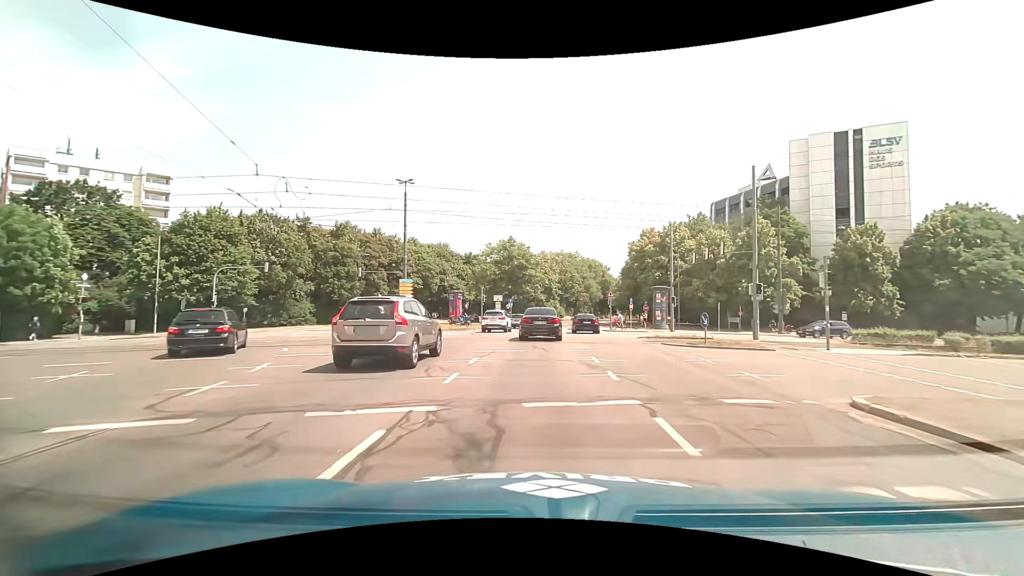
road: primary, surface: asphalt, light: Day
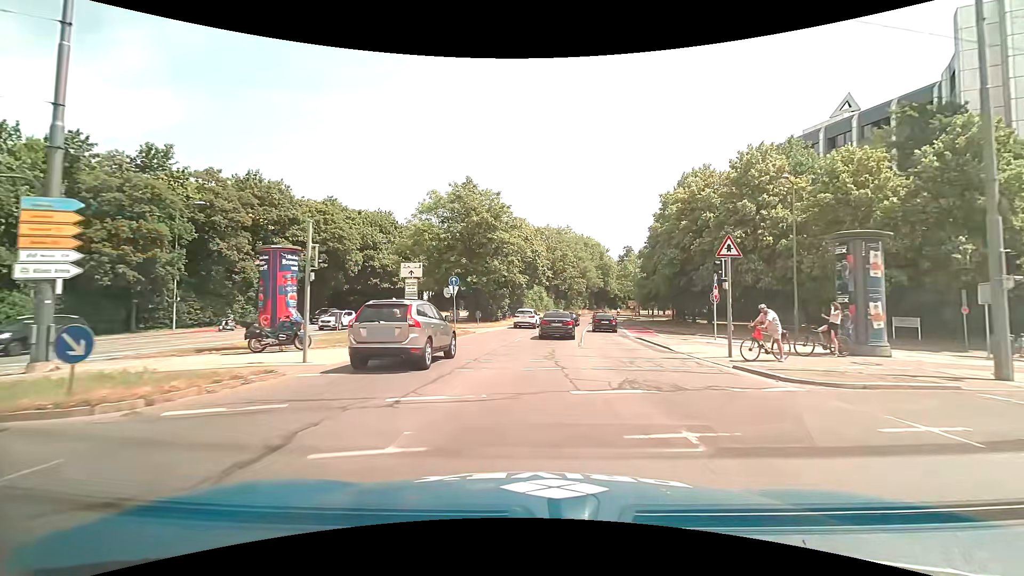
(+0.9, +34.3) m; +3°
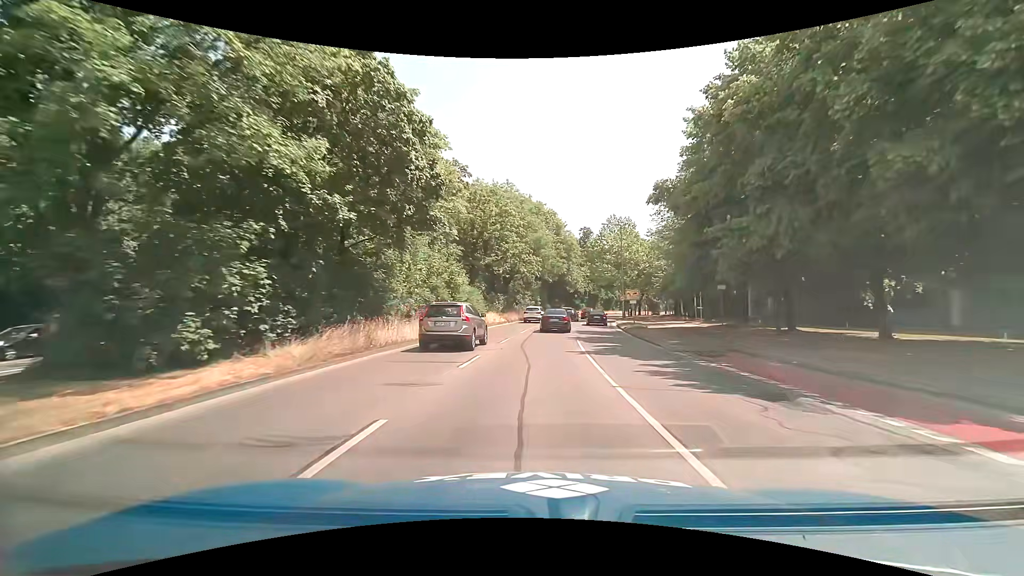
(+2.1, +38.2) m; +6°
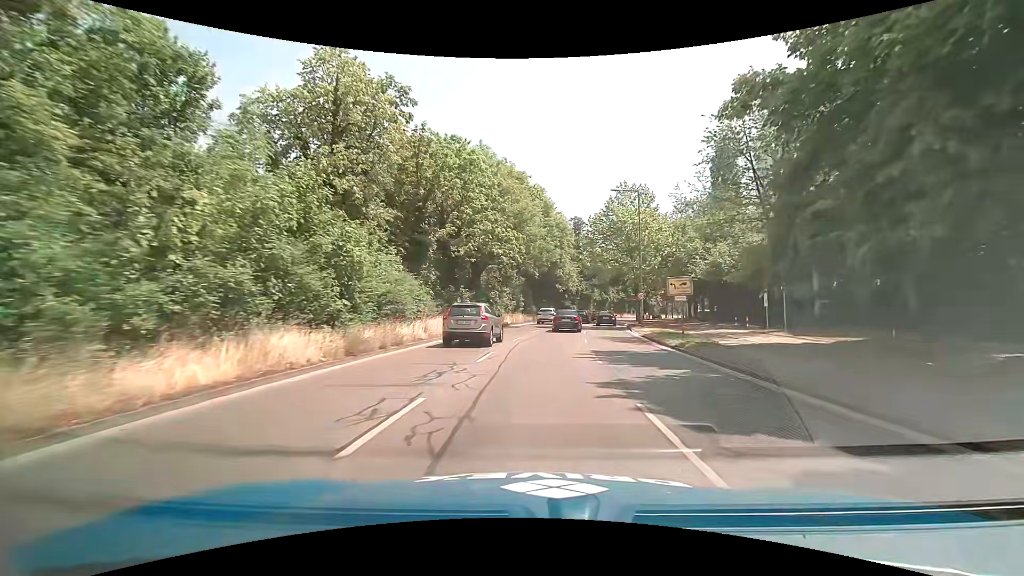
(+0.3, +16.5) m; +2°
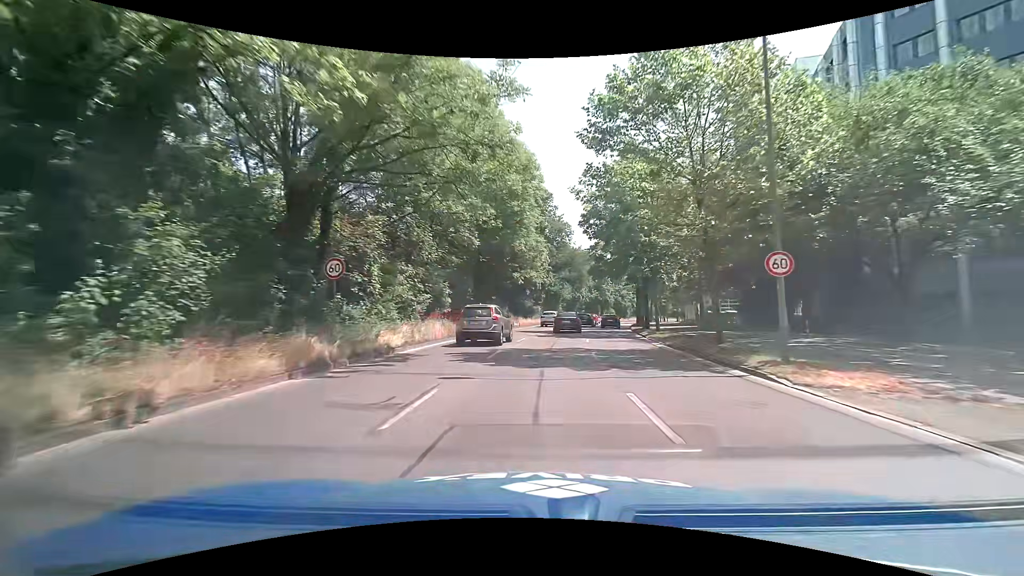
(+0.9, +25.7) m; +5°
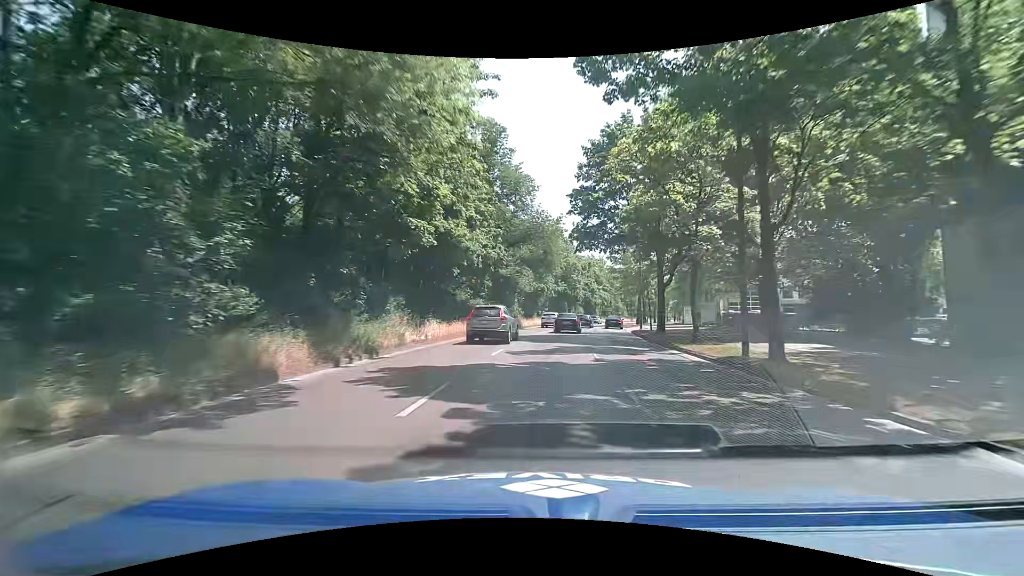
(+1.2, +25.8) m; +5°
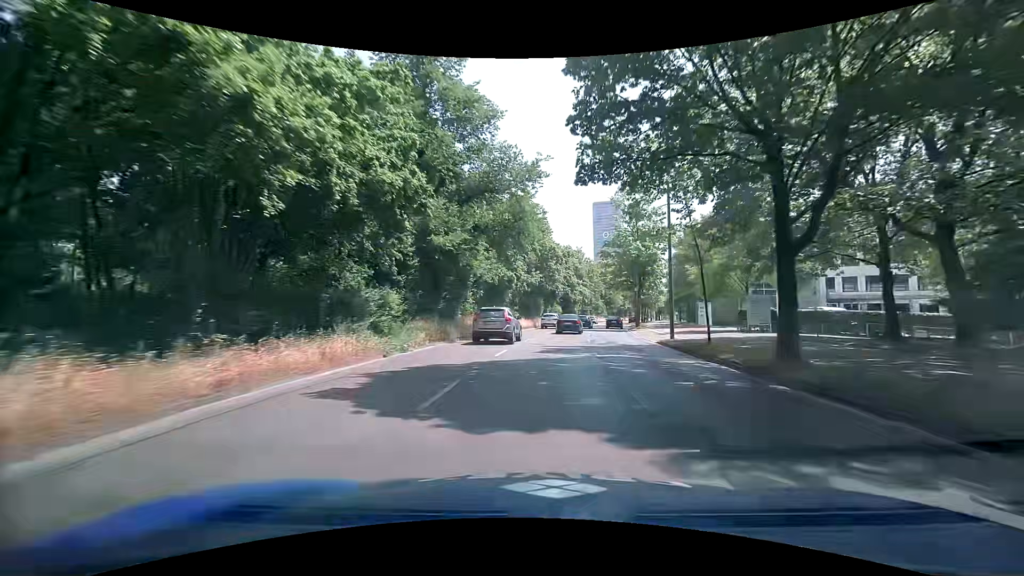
(+0.6, +17.3) m; +3°
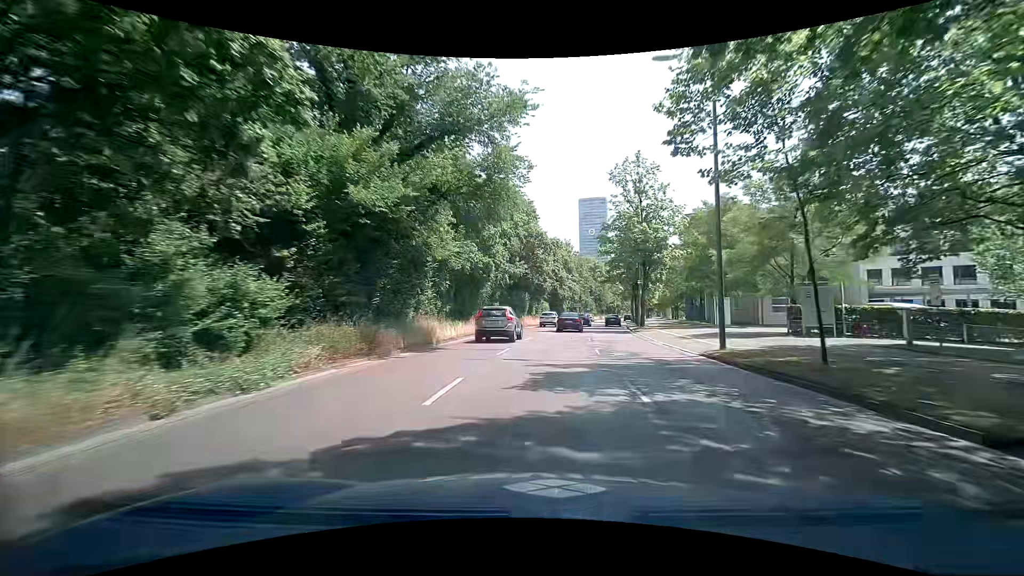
(+0.1, +8.7) m; +1°
